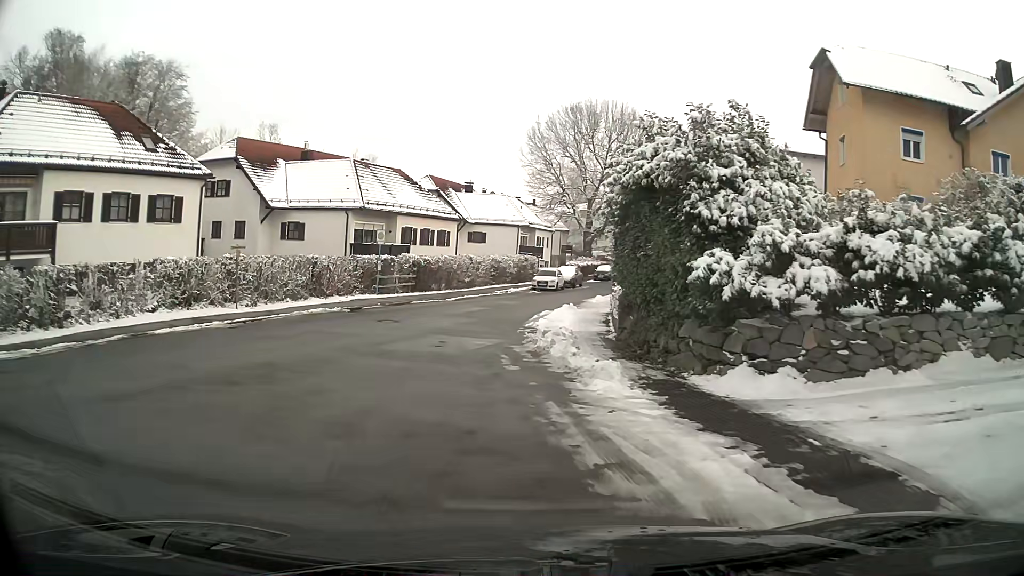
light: Day
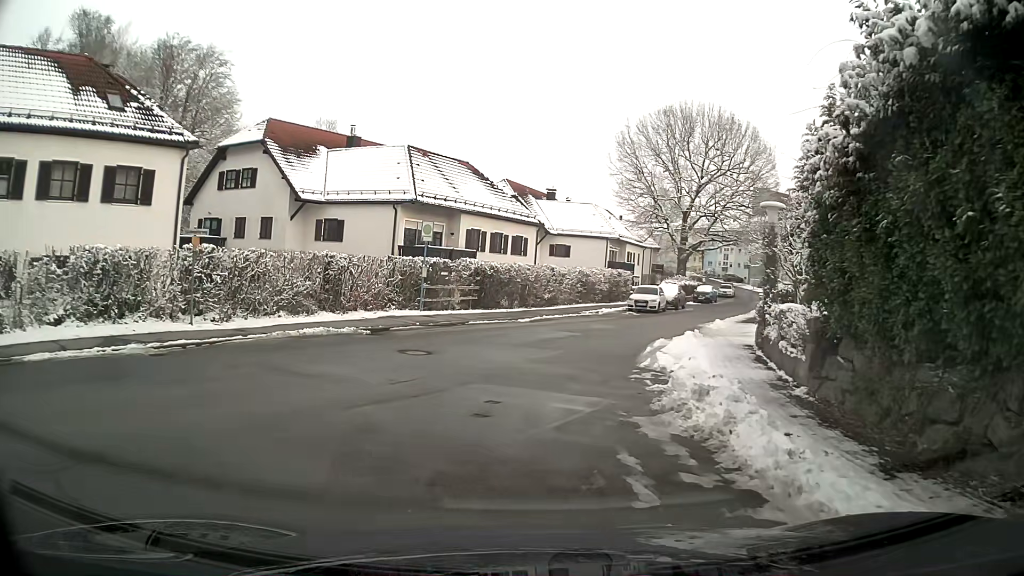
(-0.5, +8.6) m; -6°
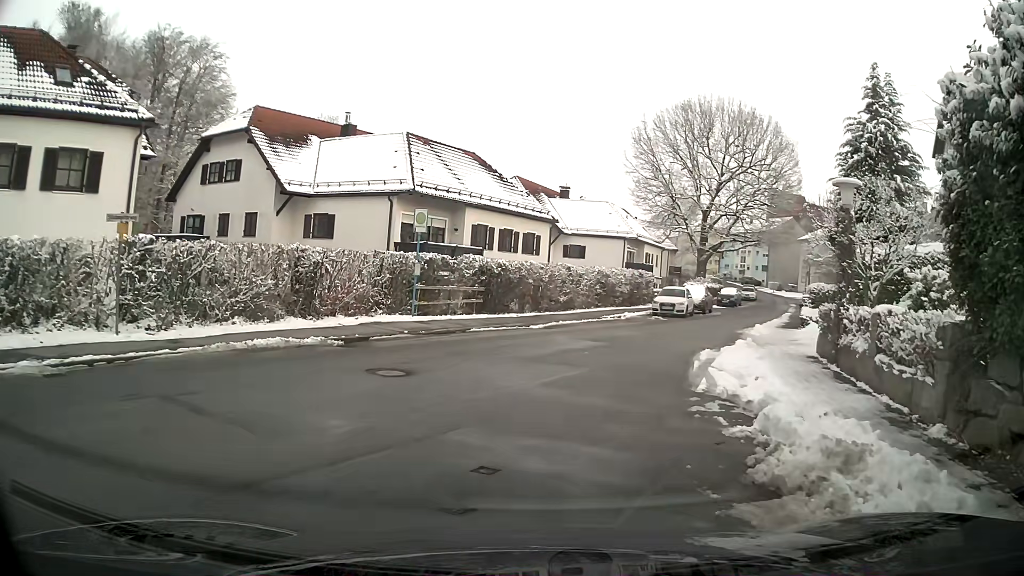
(0.0, +3.6) m; 0°
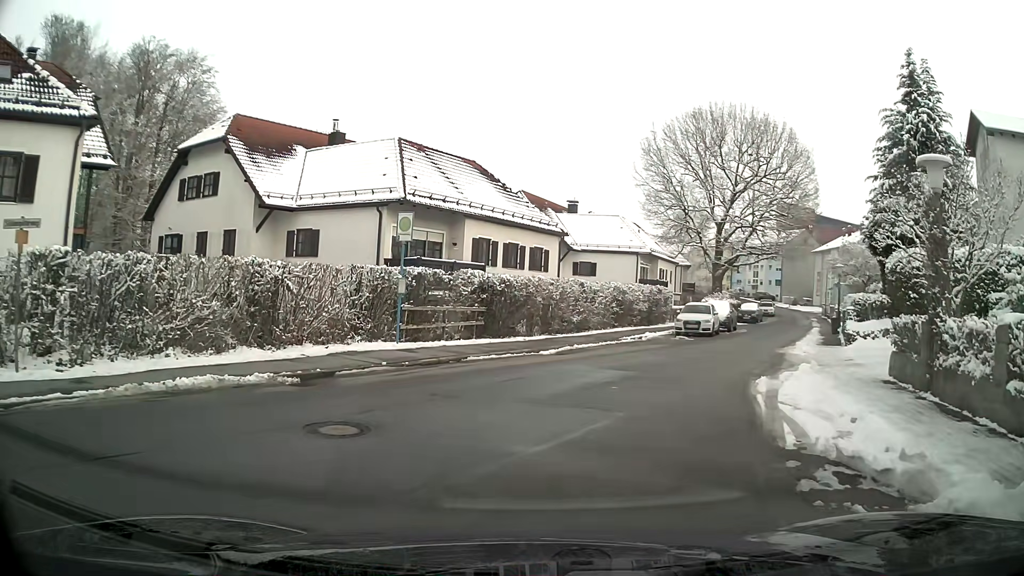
(0.0, +3.4) m; 0°
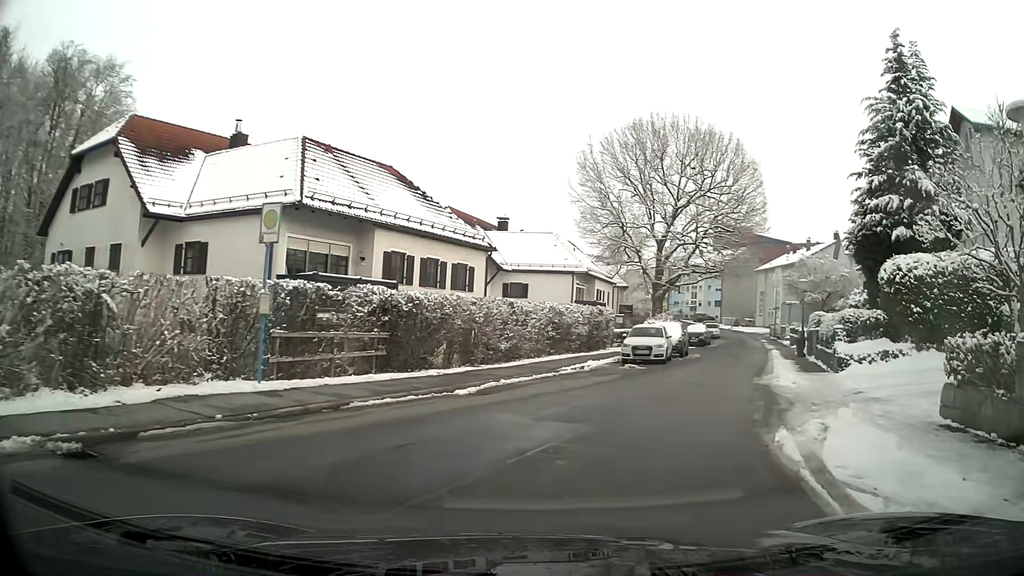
(+0.2, +4.6) m; +7°
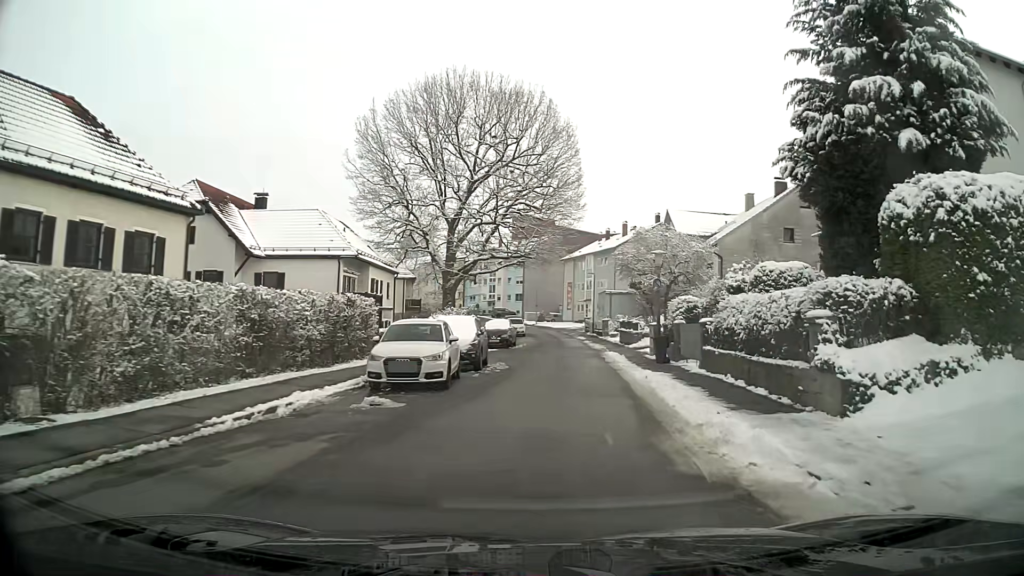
(+1.8, +11.2) m; +15°
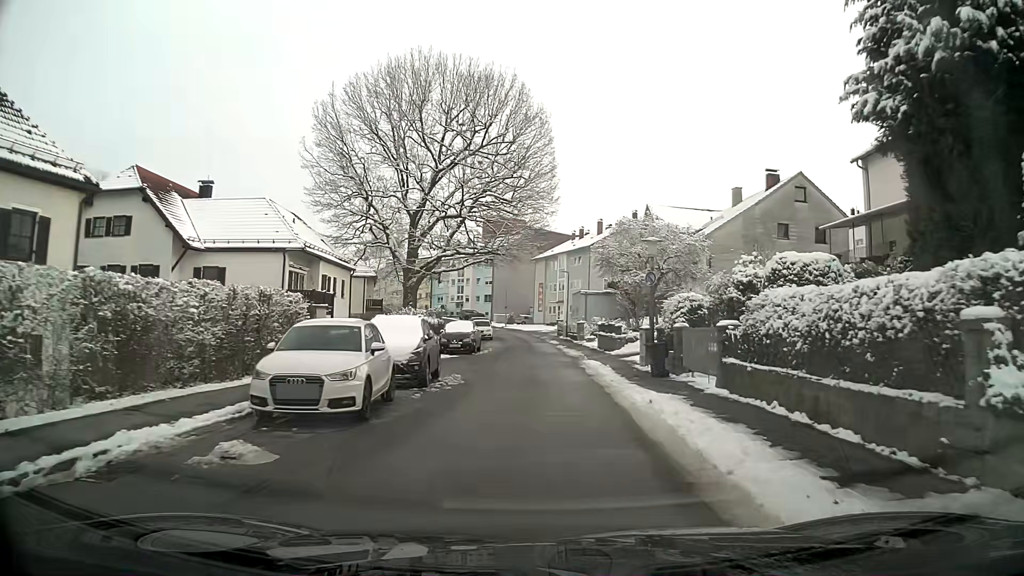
(+0.1, +4.5) m; +2°
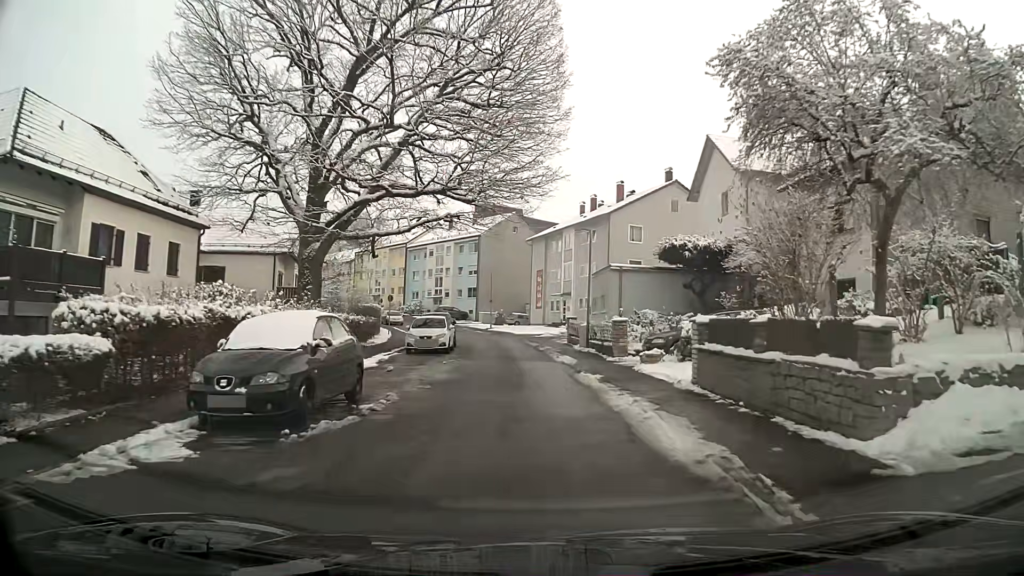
(+0.2, +22.6) m; 0°
(0, +10) (0, +20) (-1, +30) (-2, +40) (-5, +50) (-7, +59) (-11, +69) (-15, +78) (-20, +86) (-26, +95) m
